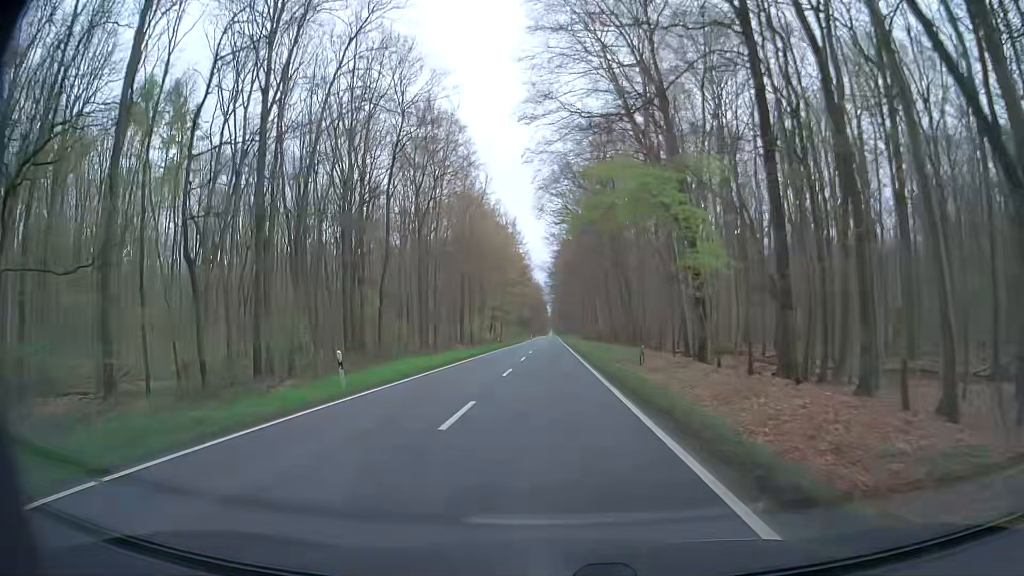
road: secondary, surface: asphalt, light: Day
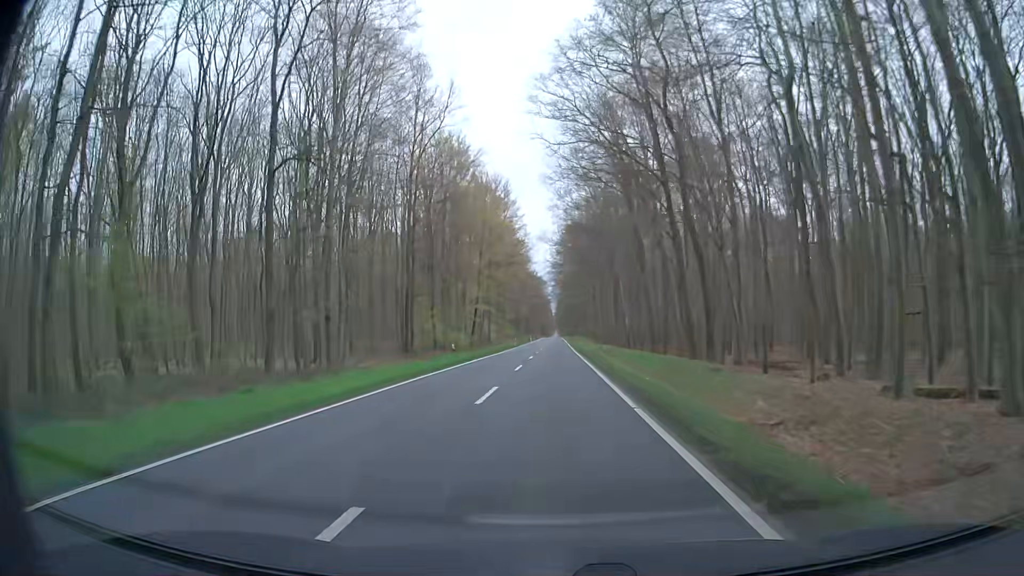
(-0.4, +32.2) m; -1°
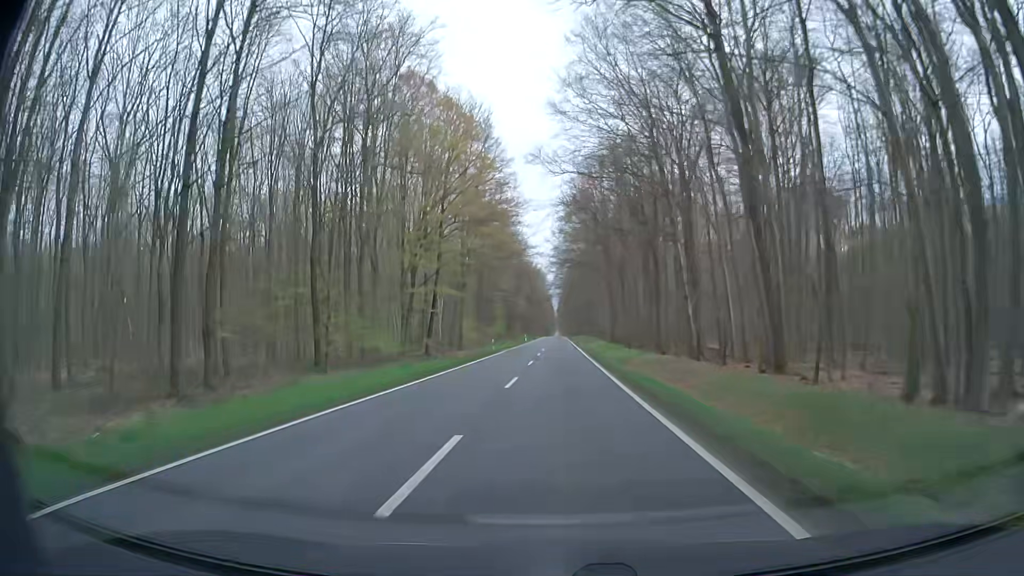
(+0.1, +32.2) m; 0°
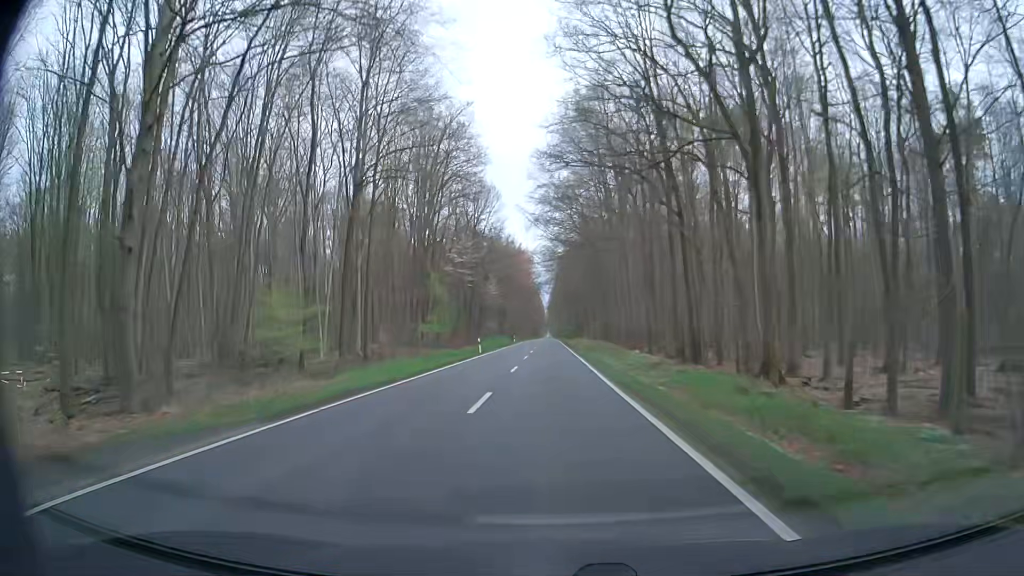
(+0.7, +53.7) m; +1°
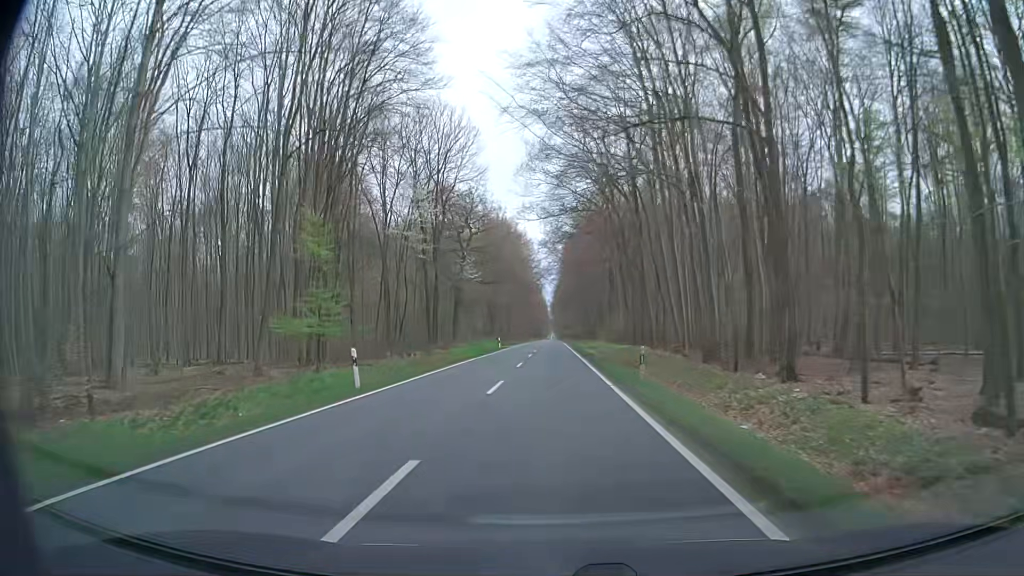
(0.0, +32.2) m; +1°
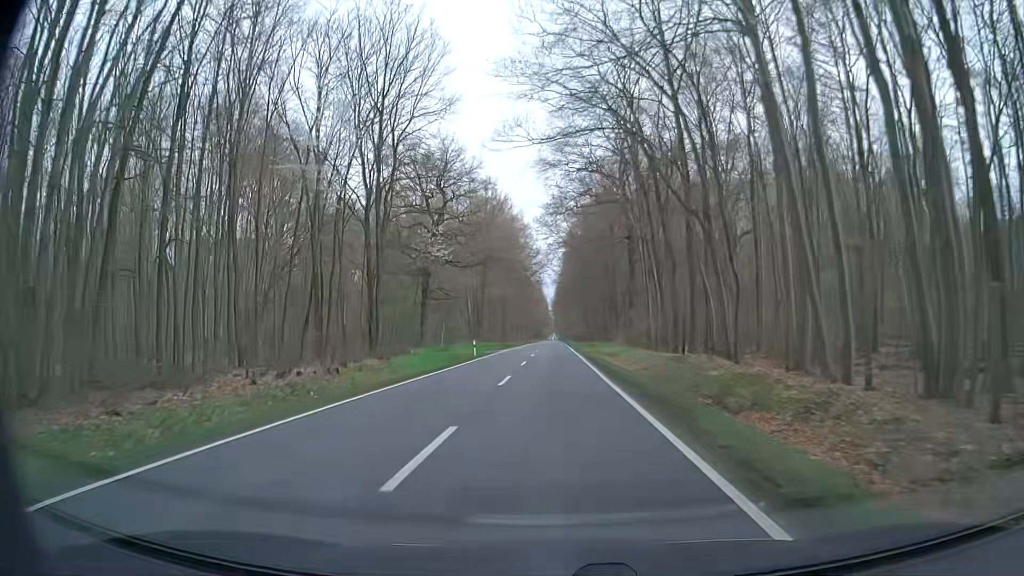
(-0.3, +21.4) m; 0°
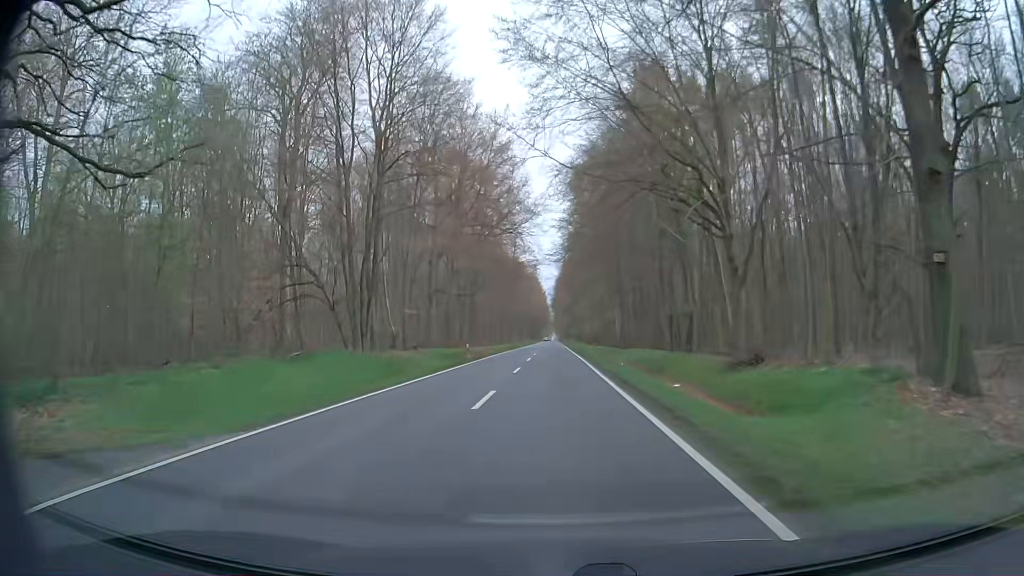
(-0.7, +53.7) m; -1°
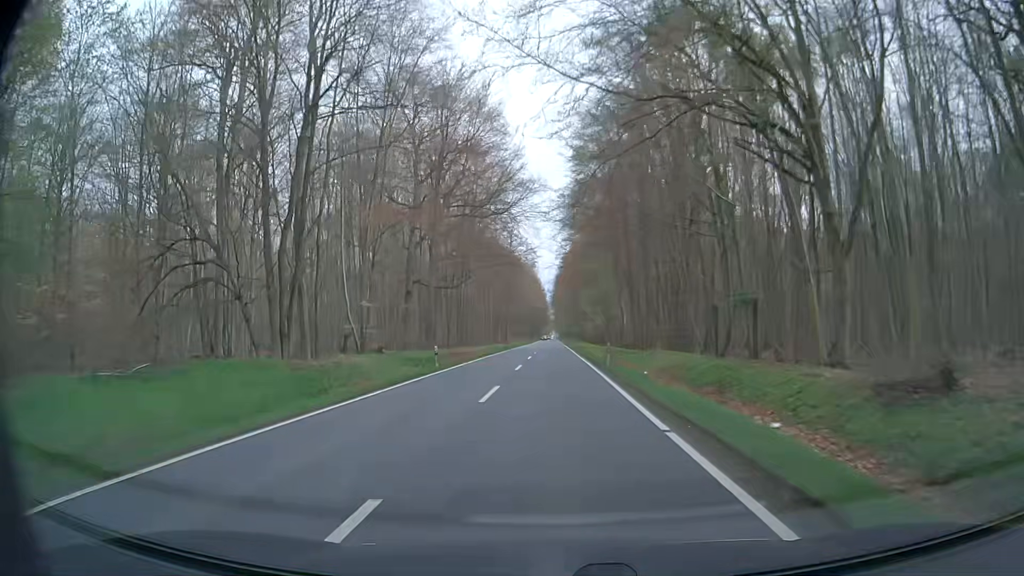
(+0.1, +10.8) m; 0°
(0, +10) (0, +20) (0, +30) (0, +40) (0, +50) (0, +60) (0, +70) (-1, +80) (-1, +90) (-1, +100) m
